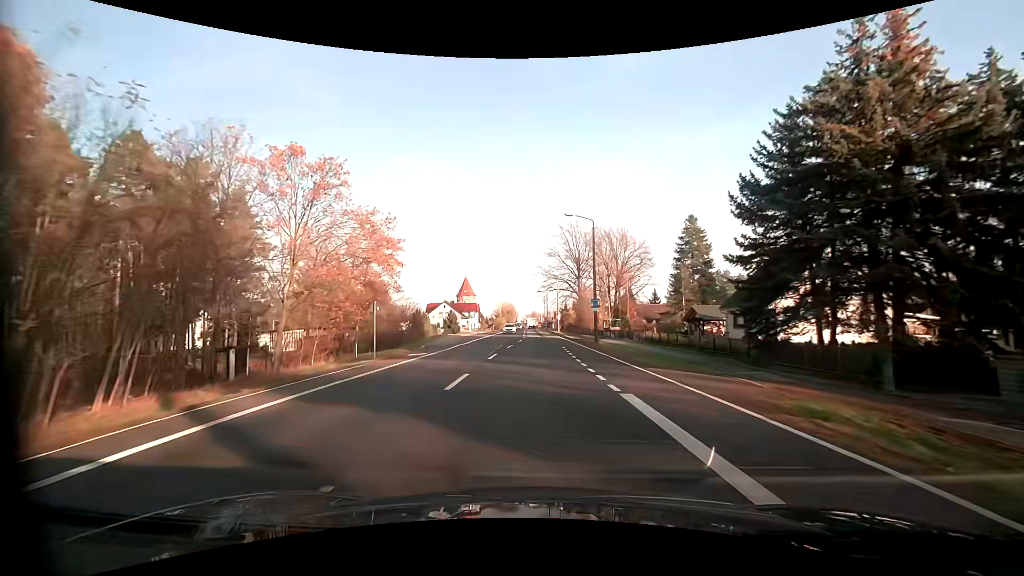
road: primary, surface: asphalt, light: Day
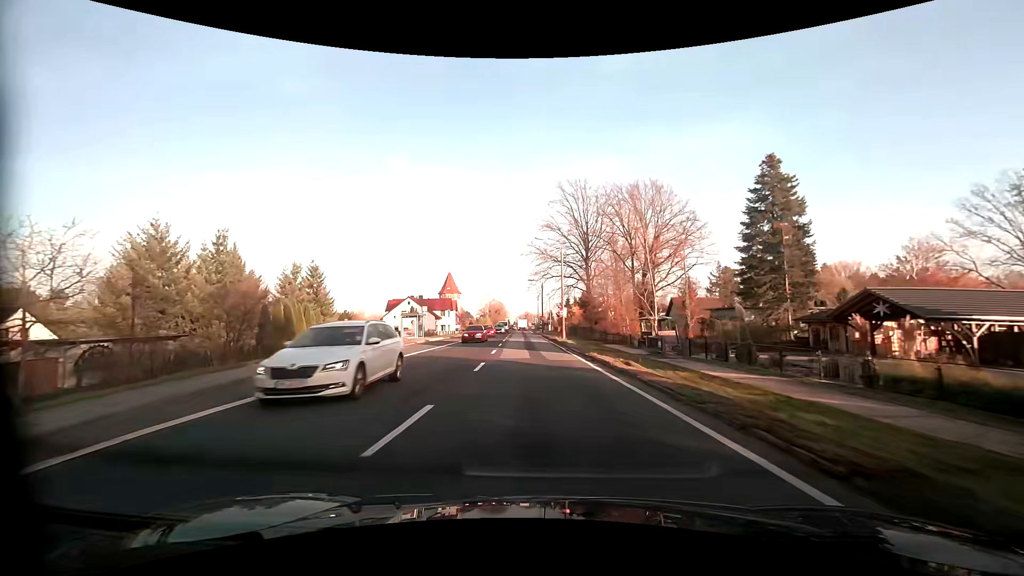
(+0.4, +32.0) m; +1°
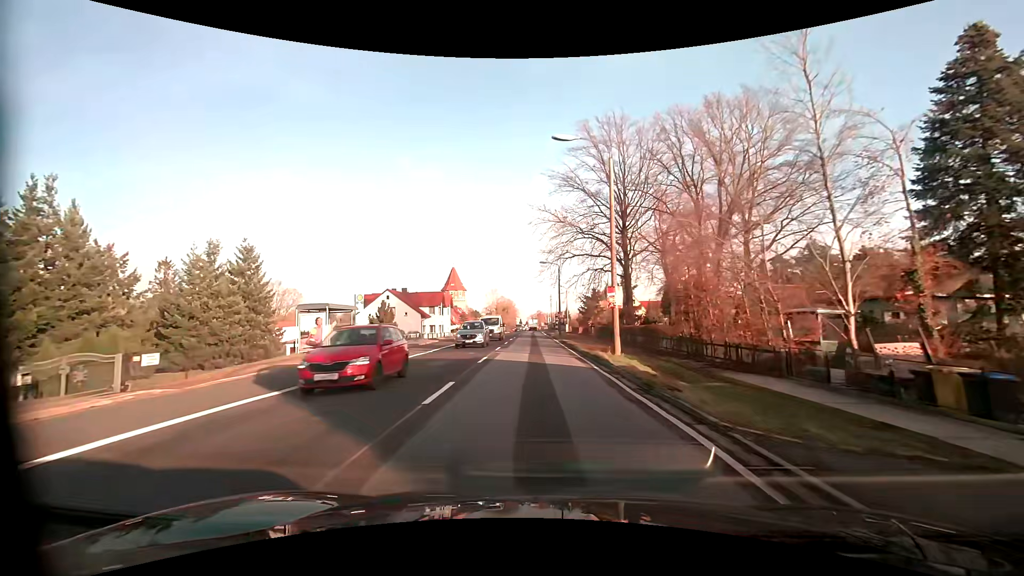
(-0.5, +23.7) m; -2°
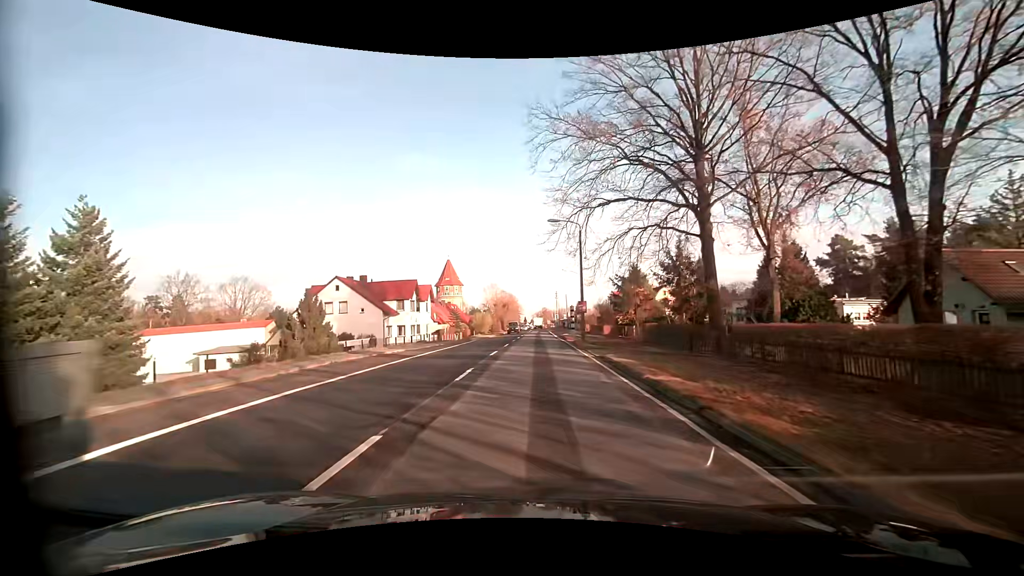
(-0.3, +23.5) m; -1°
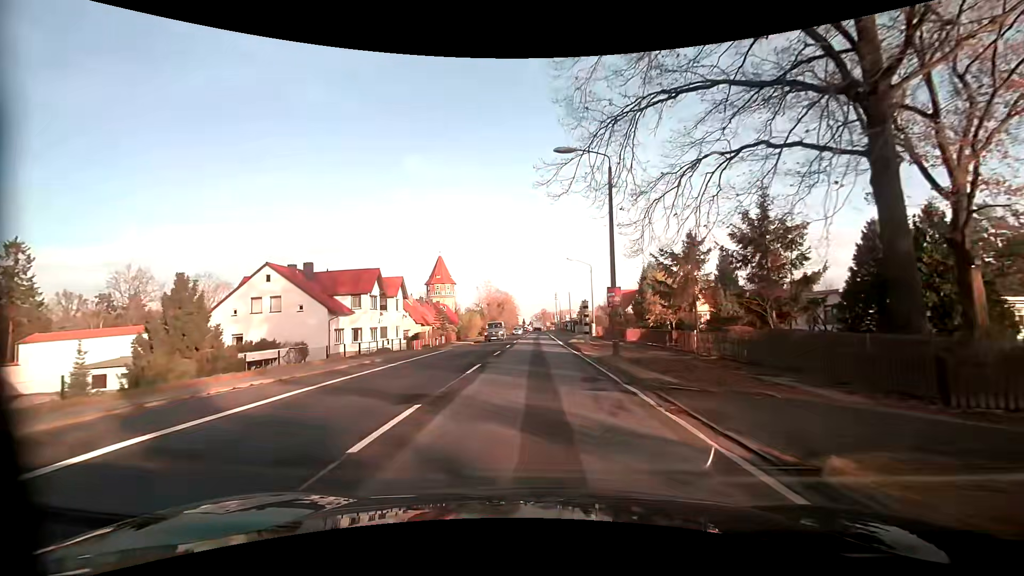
(0.0, +15.4) m; 0°
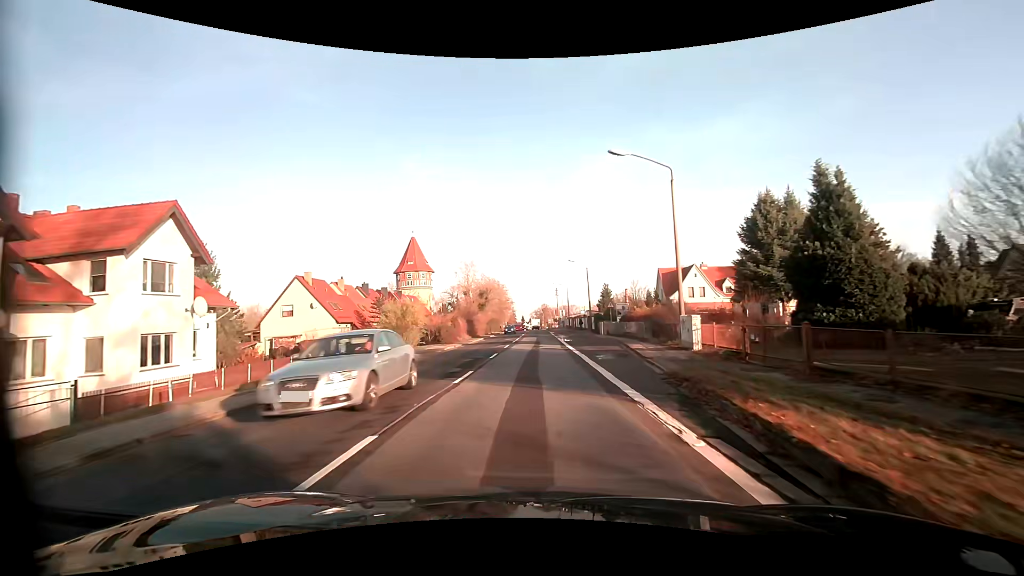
(+0.1, +38.0) m; 0°
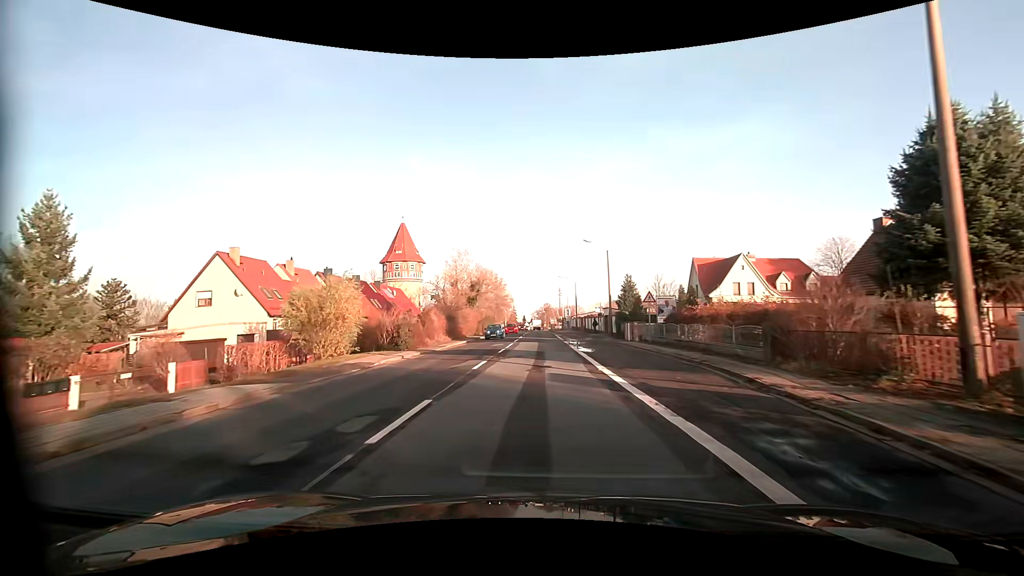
(-0.1, +15.4) m; 0°
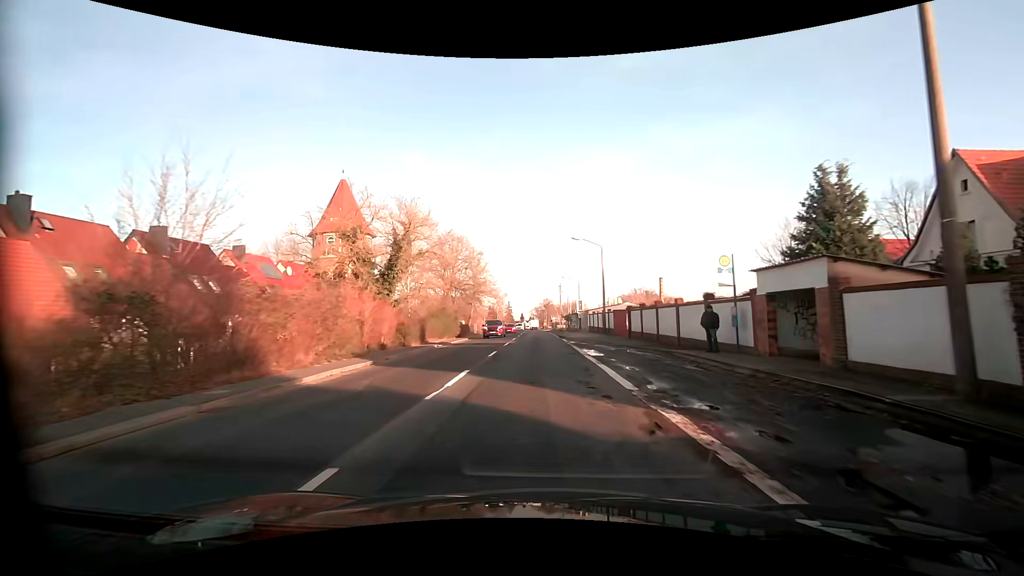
(+0.2, +38.8) m; 0°
(0, +10) (0, +20) (0, +30) (0, +40) (0, +50) (0, +60) (0, +70) (0, +80) (0, +90) (0, +100) m
